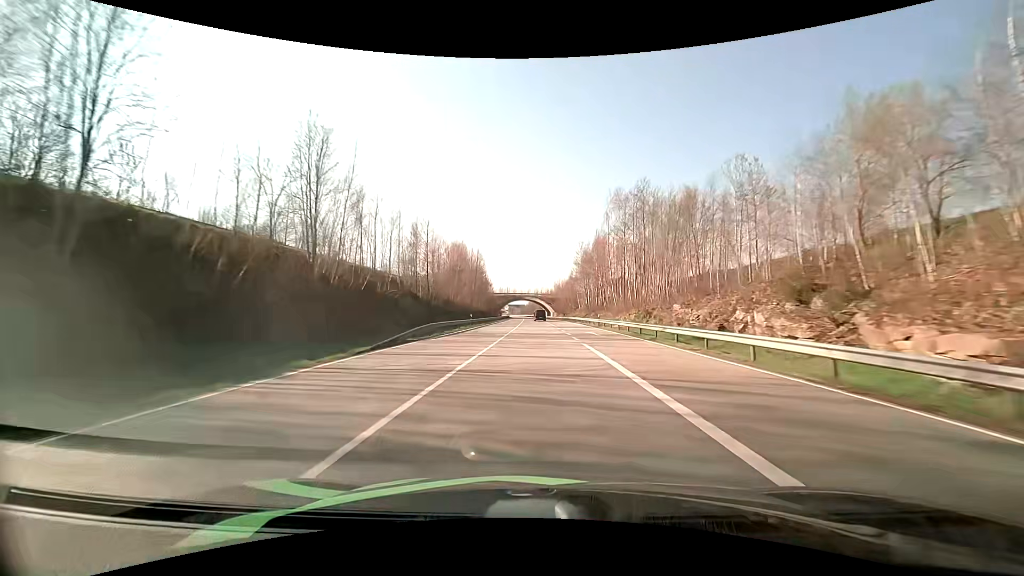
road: primary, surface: asphalt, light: Day
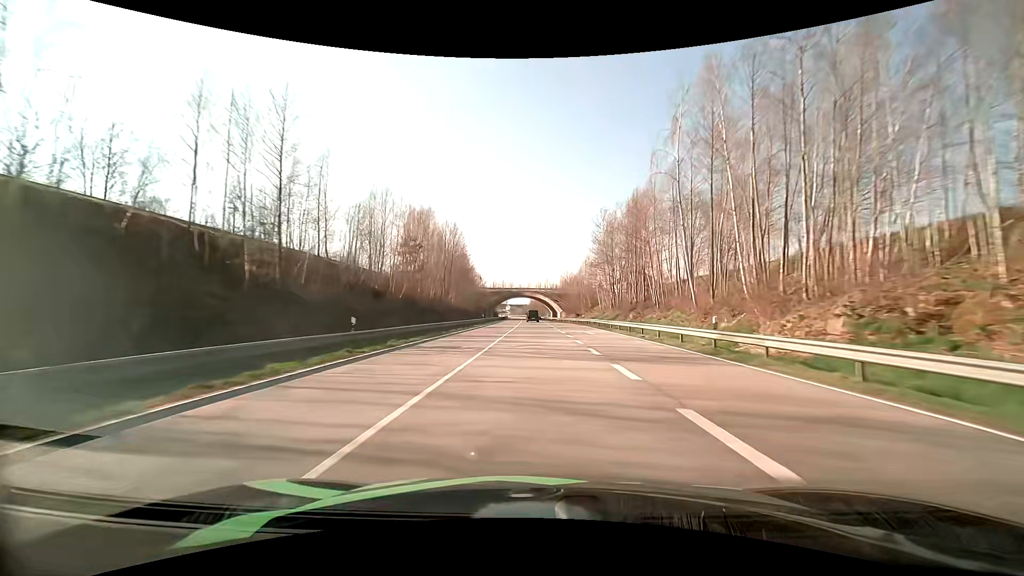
(-0.1, +33.0) m; 0°
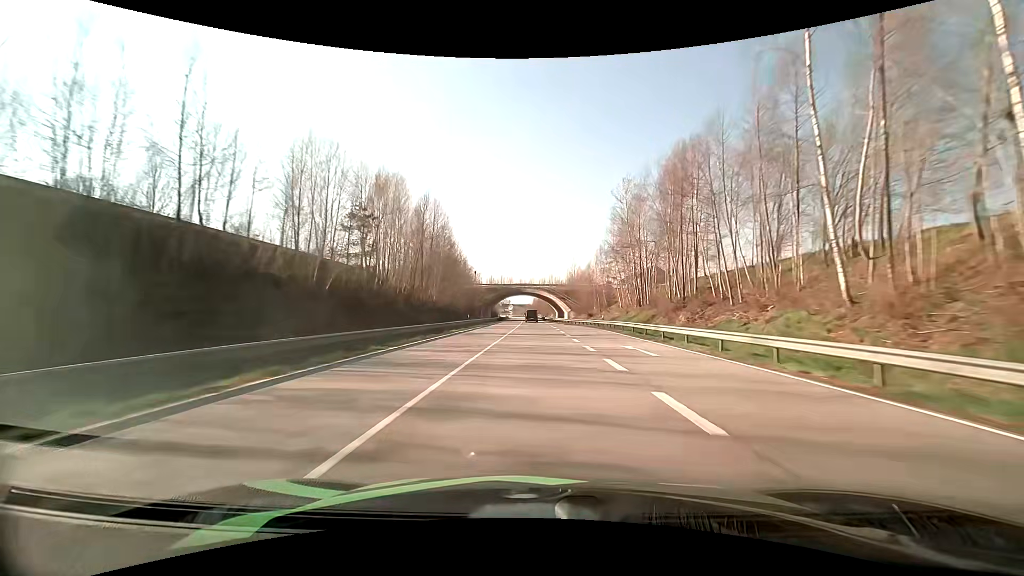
(-0.1, +16.6) m; -1°
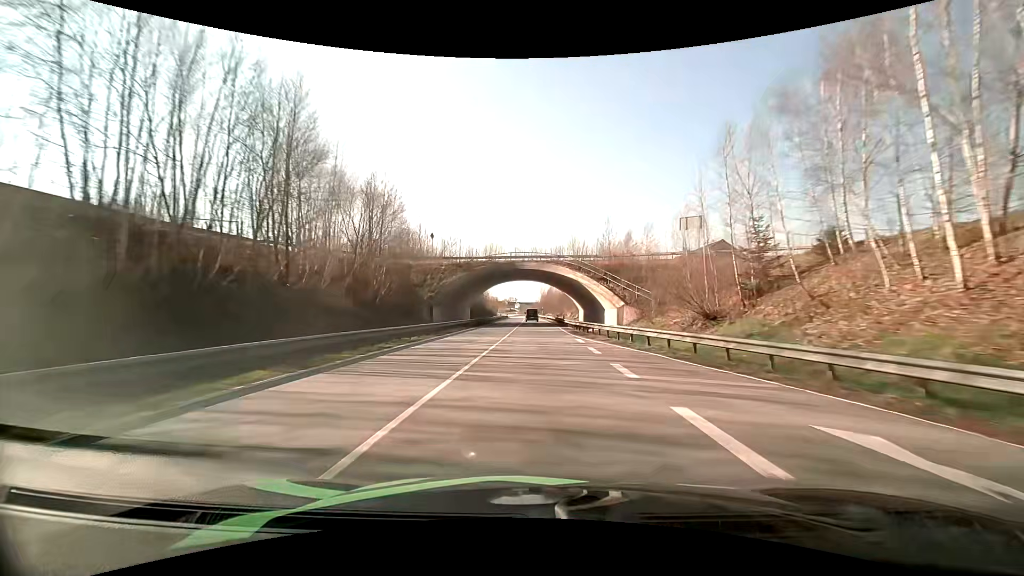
(-0.2, +49.5) m; -1°
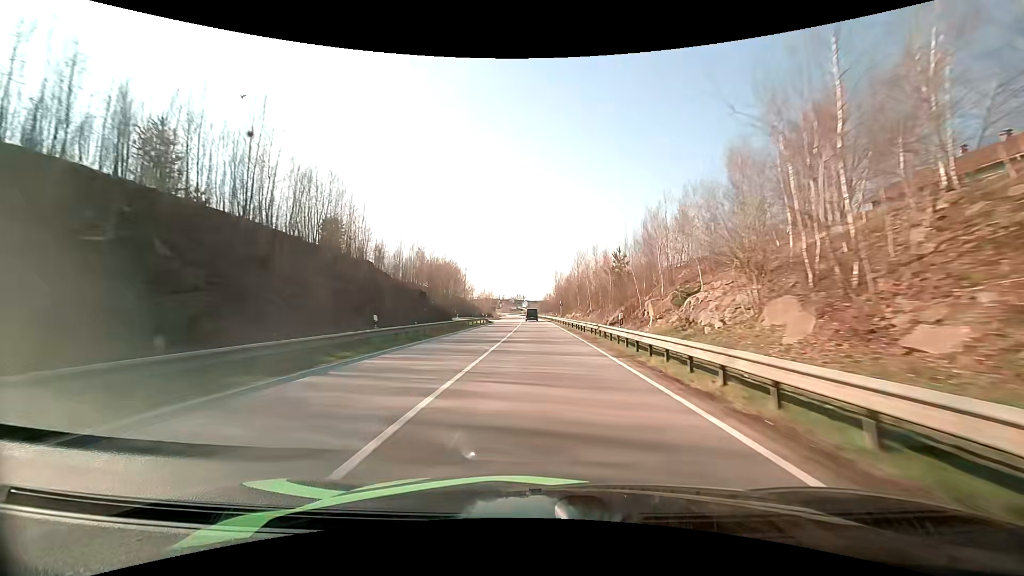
(-0.8, +81.1) m; -1°
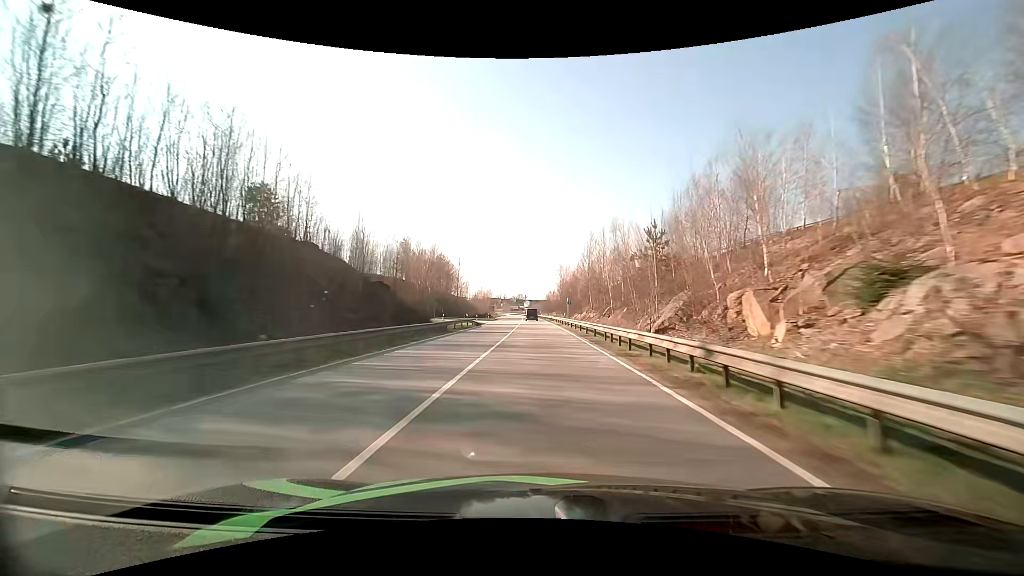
(-0.1, +16.0) m; 0°
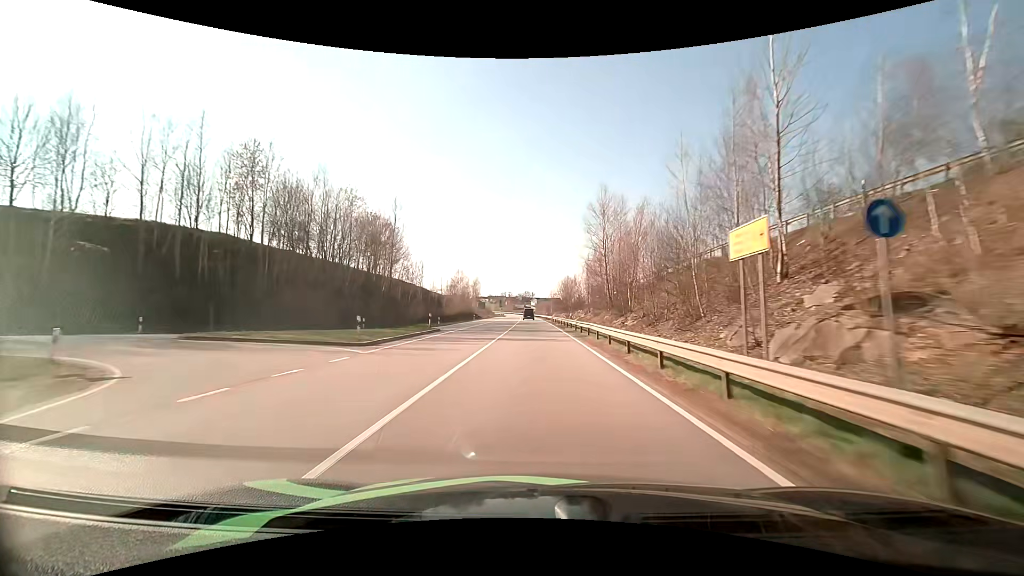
(-0.4, +63.7) m; -1°
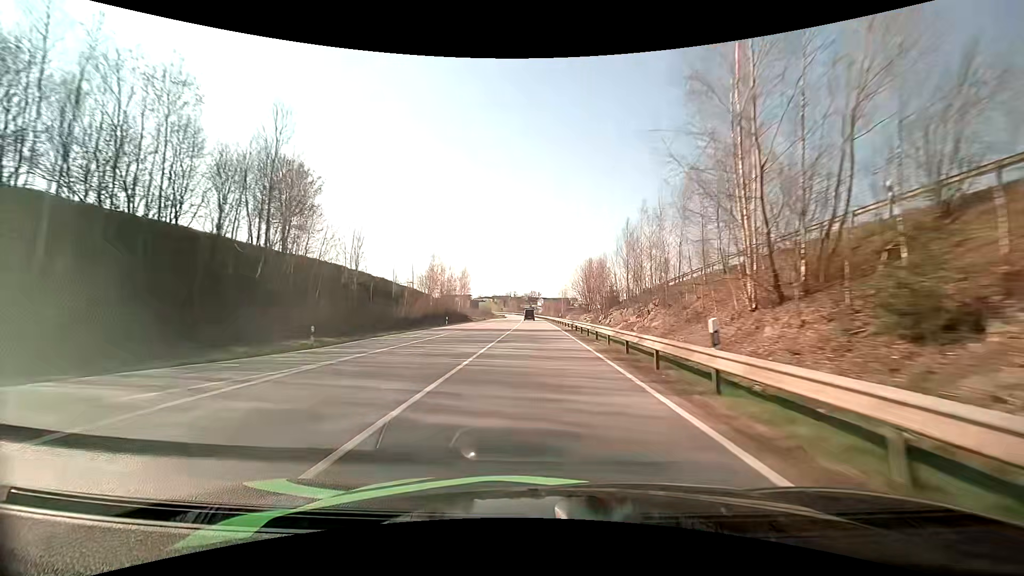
(-0.2, +31.8) m; -1°
(0, +10) (0, +20) (0, +30) (0, +40) (0, +50) (-1, +60) (-1, +70) (-1, +80) (-1, +90) (-1, +100) m
